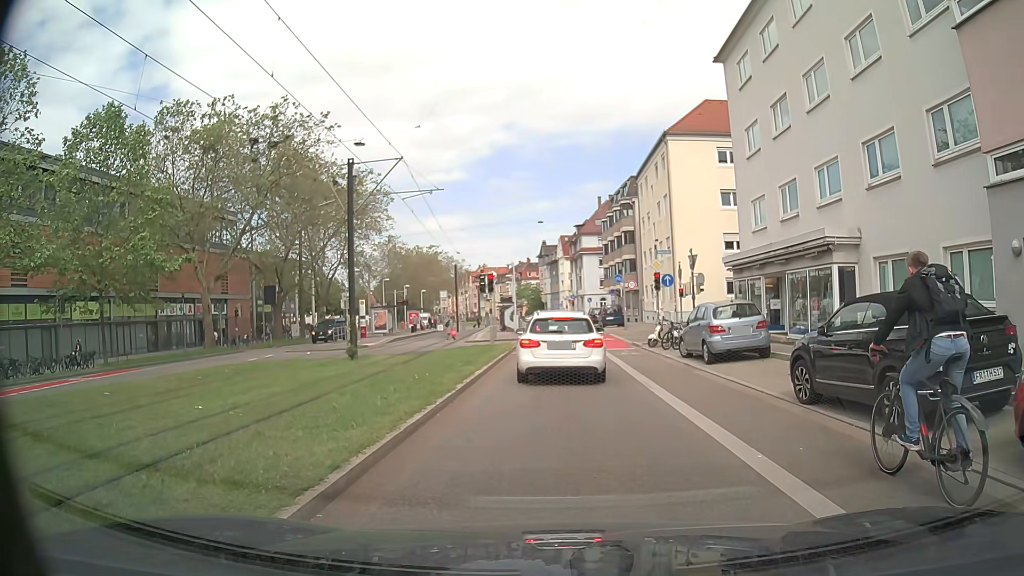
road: secondary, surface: asphalt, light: Day
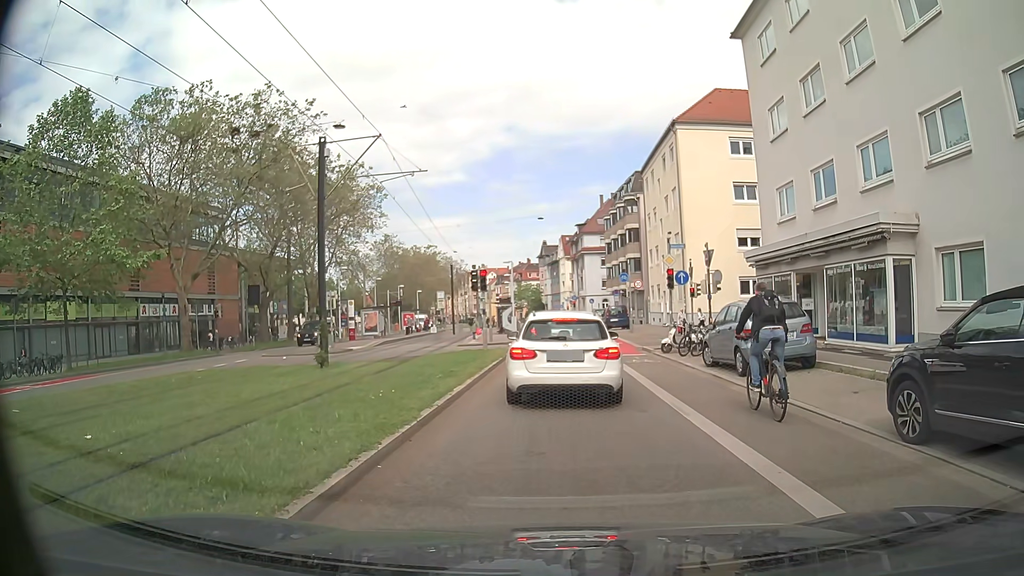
(0.0, +3.2) m; +1°
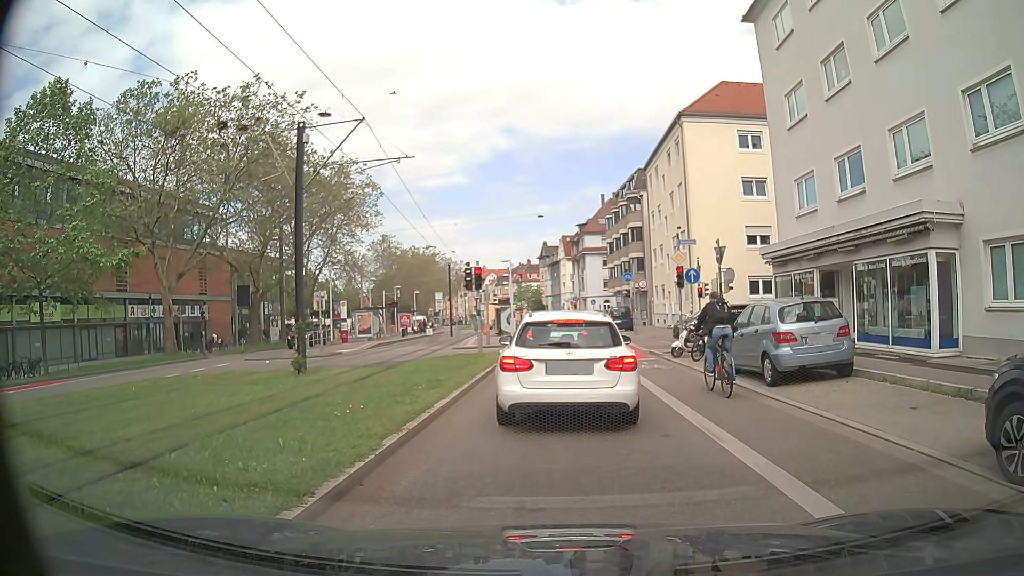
(0.0, +1.9) m; 0°
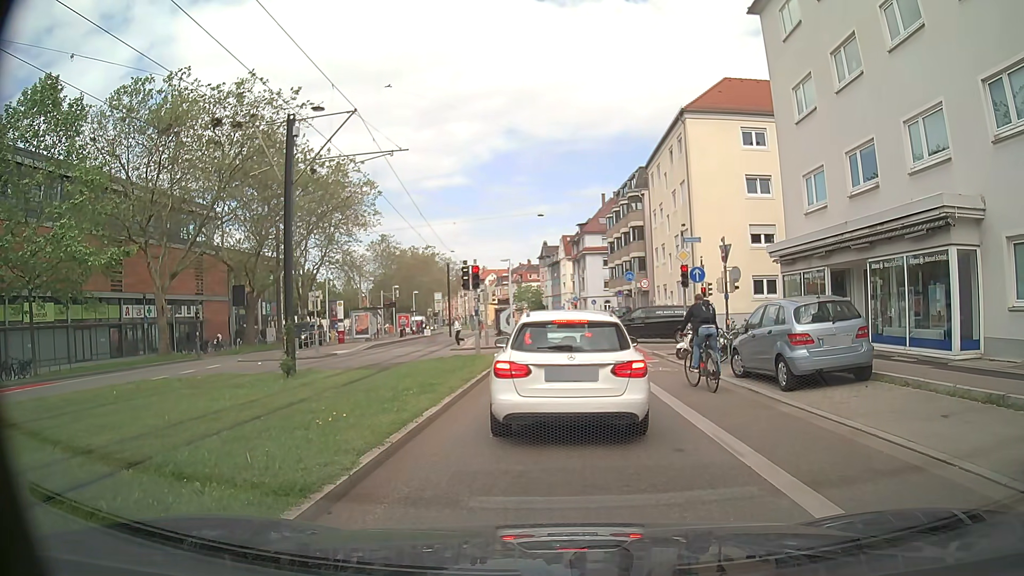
(0.0, +0.8) m; 0°
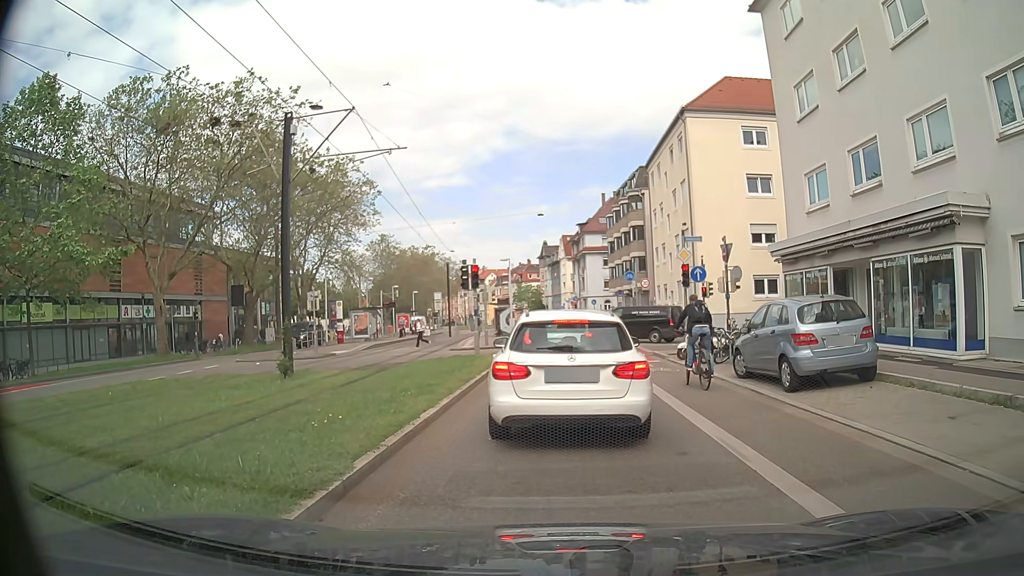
(0.0, +0.2) m; 0°
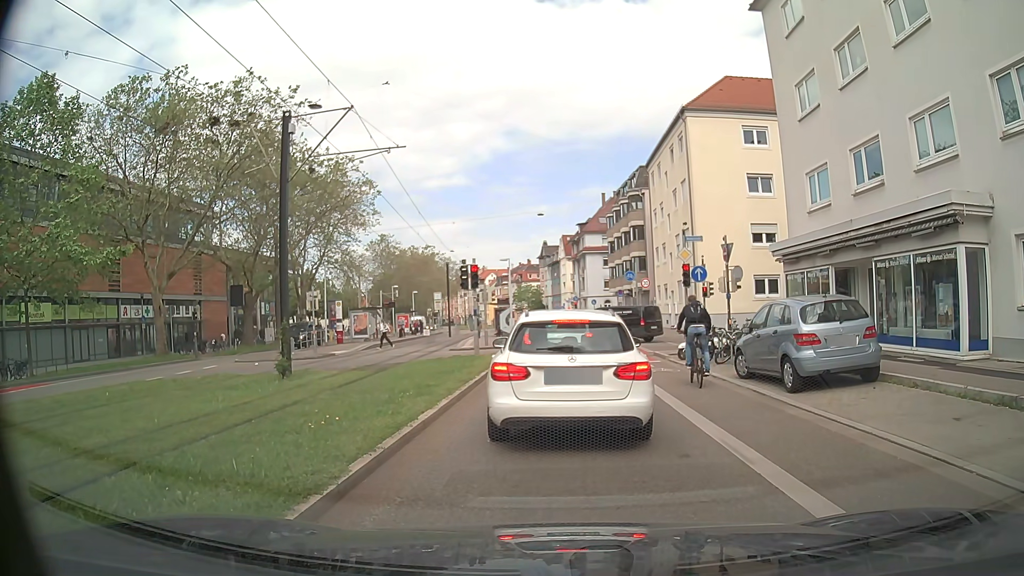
(0.0, +0.1) m; 0°
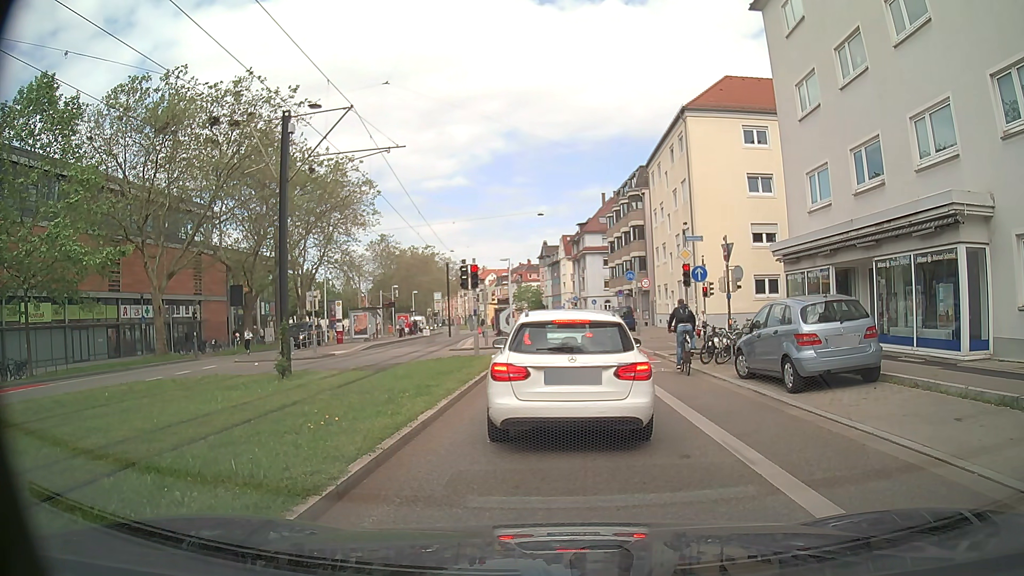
(0.0, +0.1) m; 0°
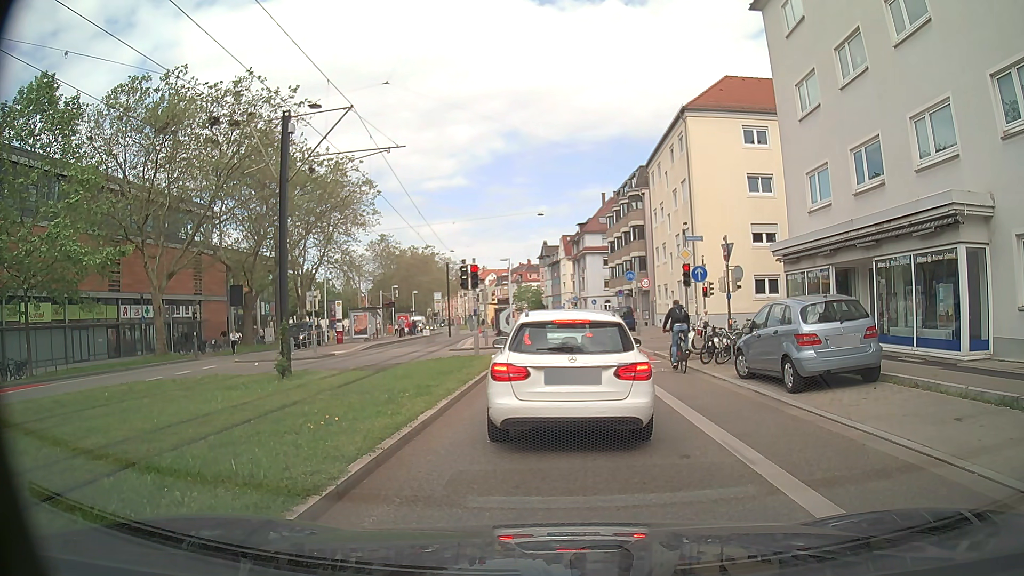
(0.0, 0.0) m; 0°
